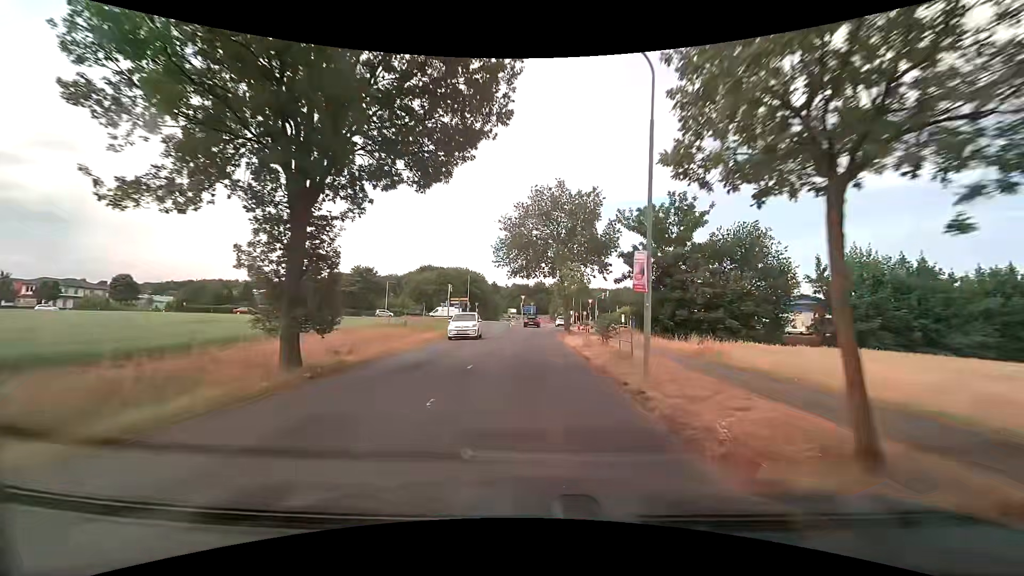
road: secondary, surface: asphalt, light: Day
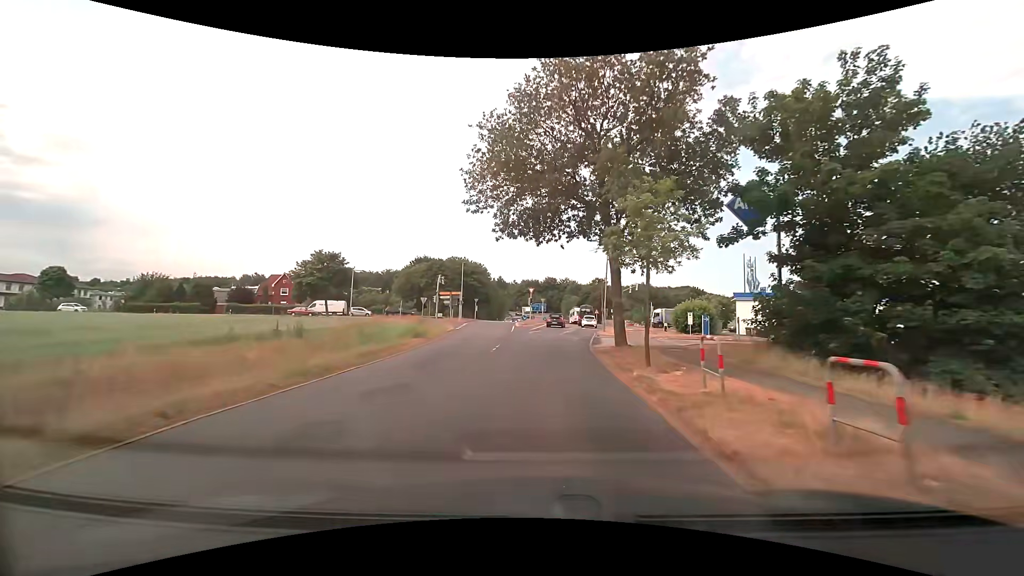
(+0.1, +19.2) m; -1°
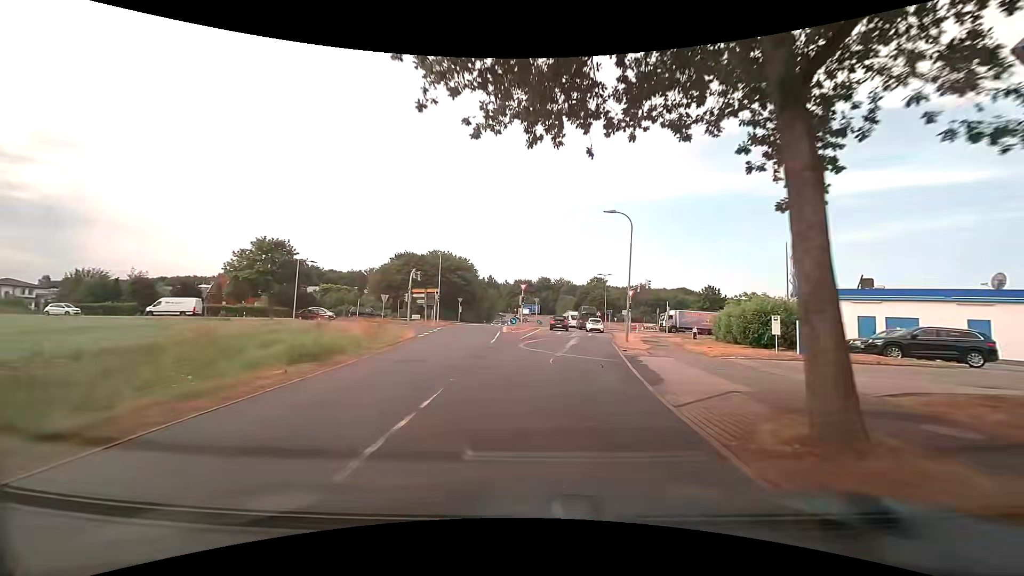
(+0.1, +12.2) m; +1°
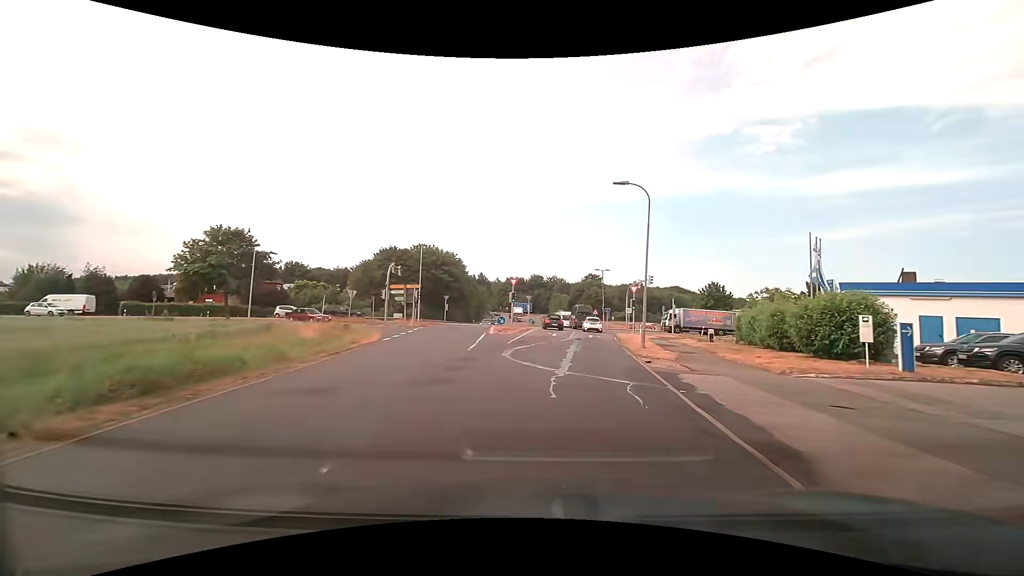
(0.0, +6.0) m; +1°
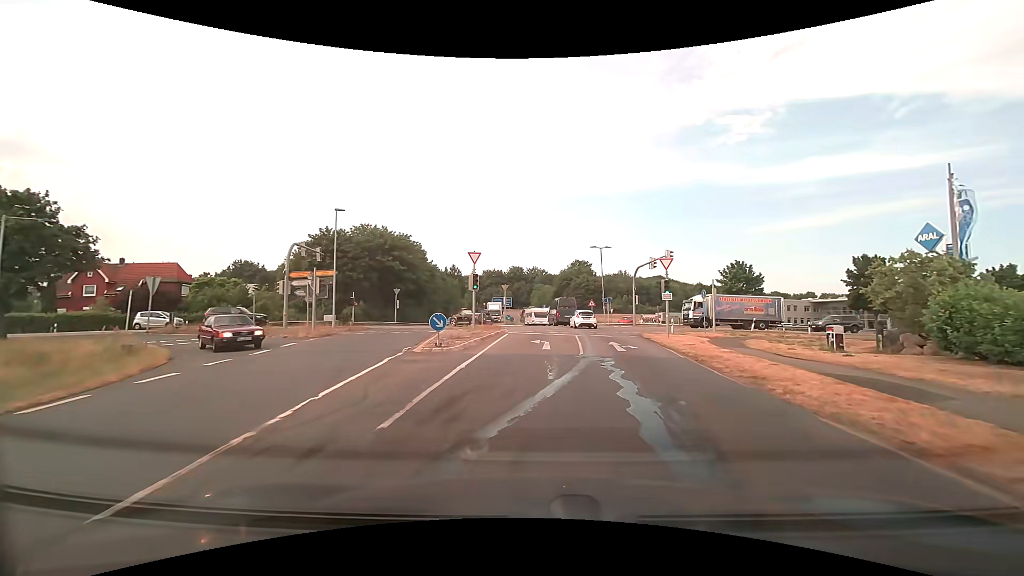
(+0.2, +17.6) m; +2°
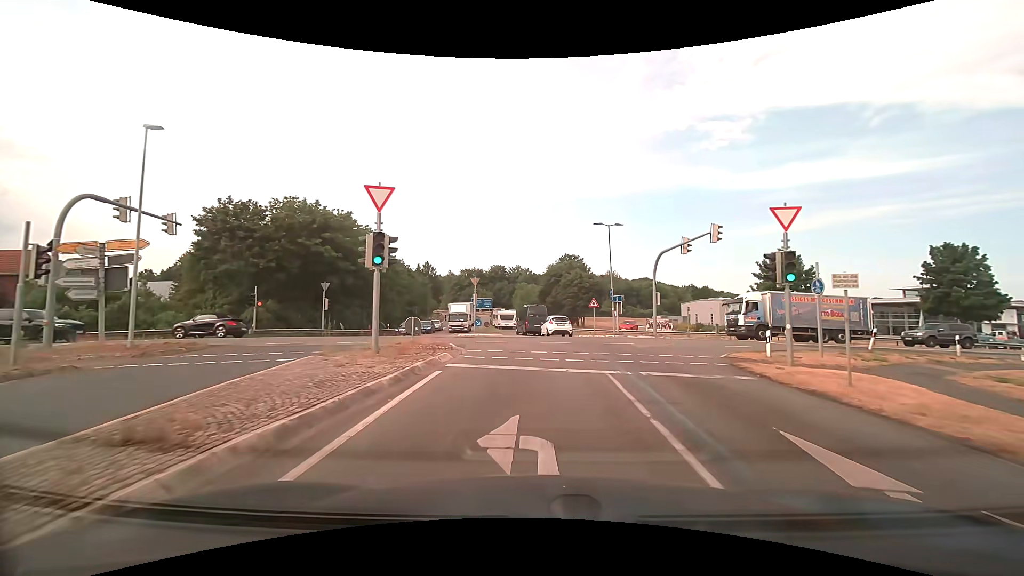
(+0.3, +15.6) m; +2°
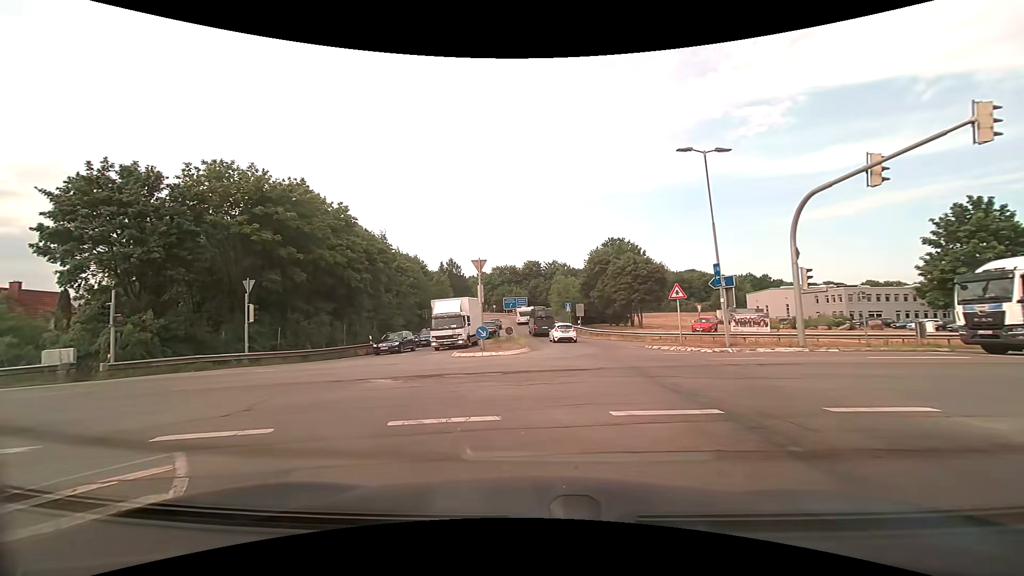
(0.0, +15.8) m; -4°
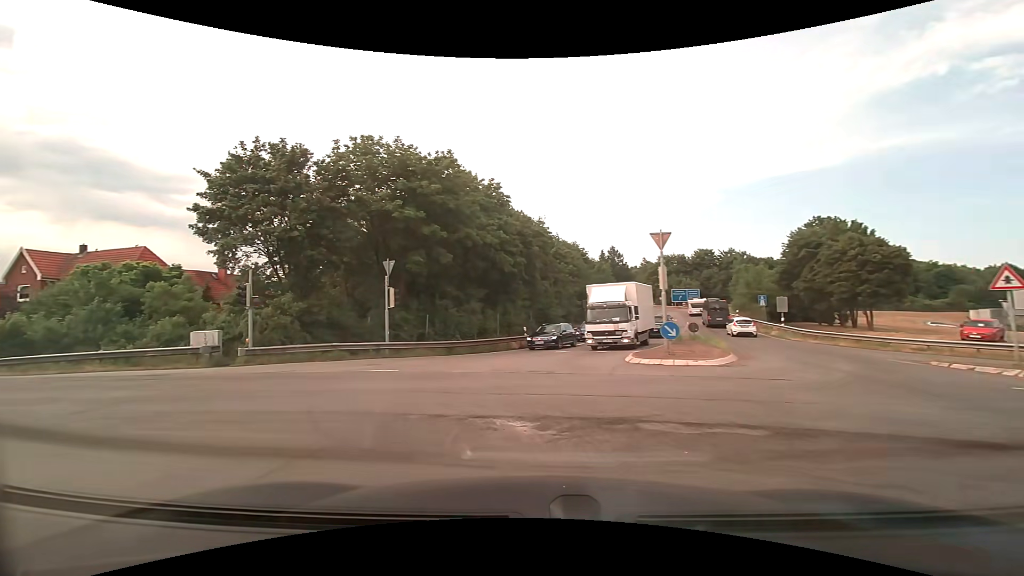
(-0.9, +5.9) m; -18°
(-3, +9) (-12, +15) (-21, +17) (-31, +19) (-41, +21) (-51, +23) (-61, +25) (-70, +26) (-80, +28) (-90, +30) m
